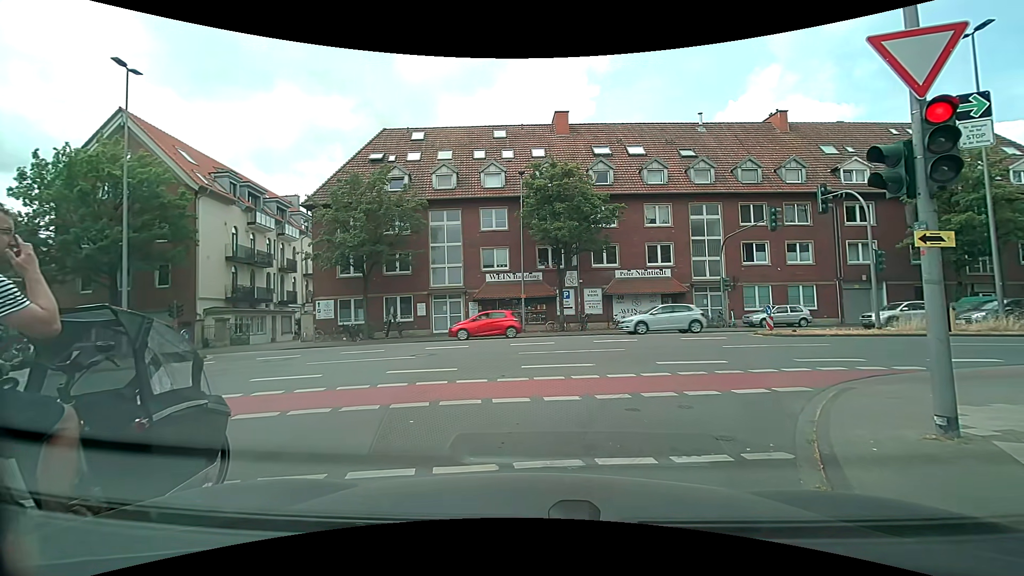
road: residential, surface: asphalt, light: Day
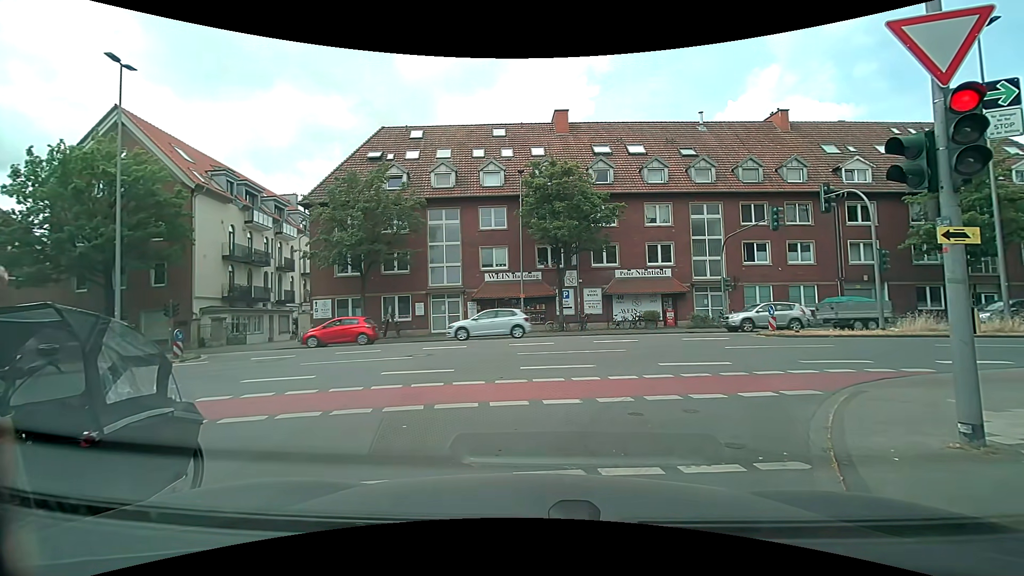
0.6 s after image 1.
(0.0, +0.3) m; 0°
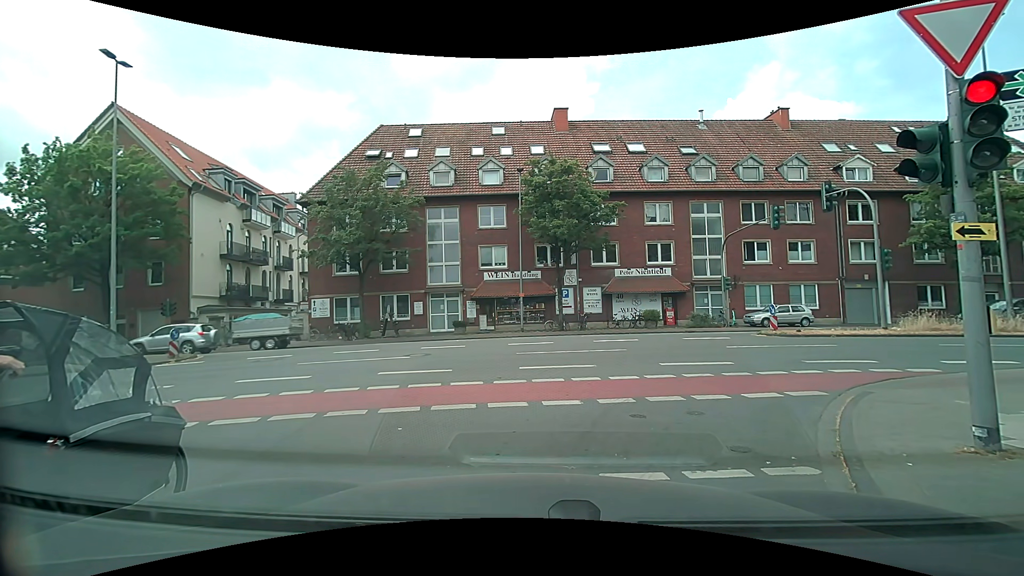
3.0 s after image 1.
(0.0, +0.2) m; 0°
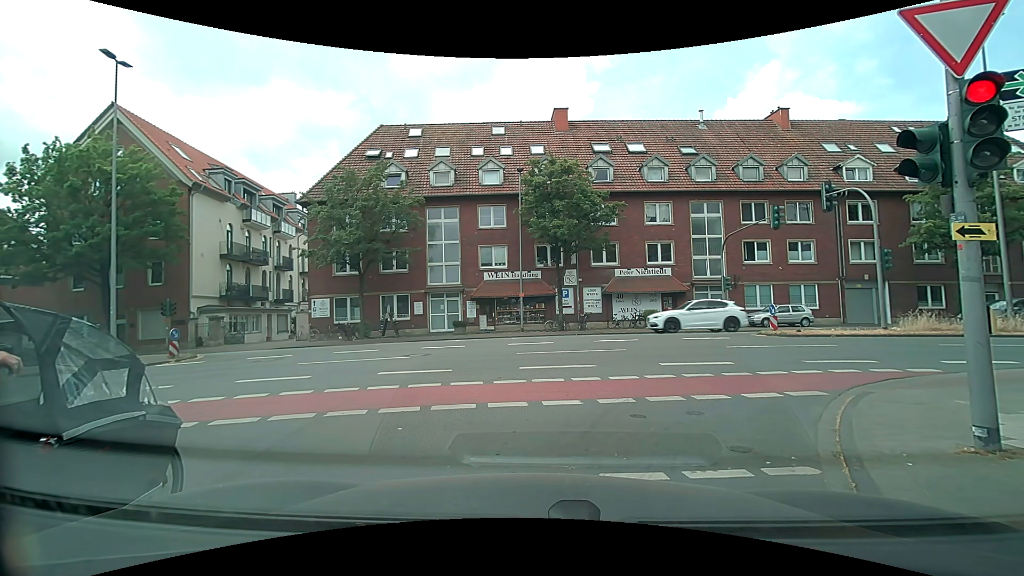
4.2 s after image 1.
(0.0, 0.0) m; 0°
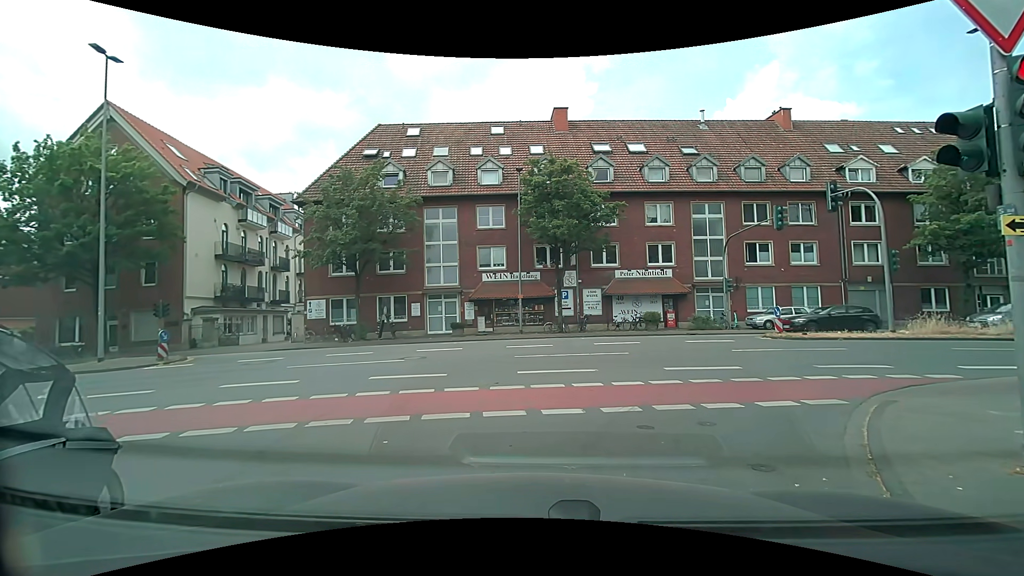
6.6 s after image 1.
(0.0, +0.5) m; 0°
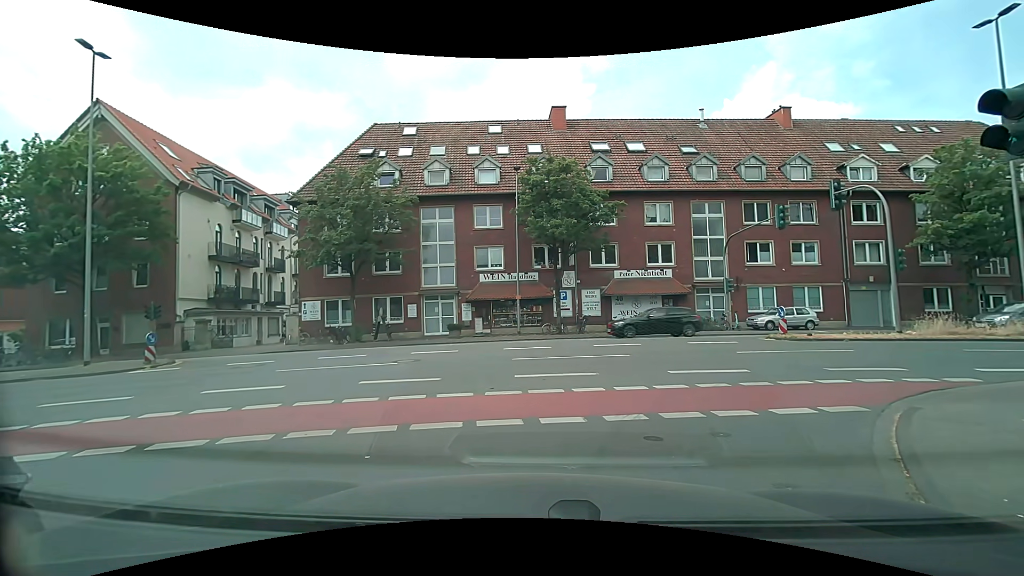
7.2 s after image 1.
(0.0, +0.5) m; 0°
